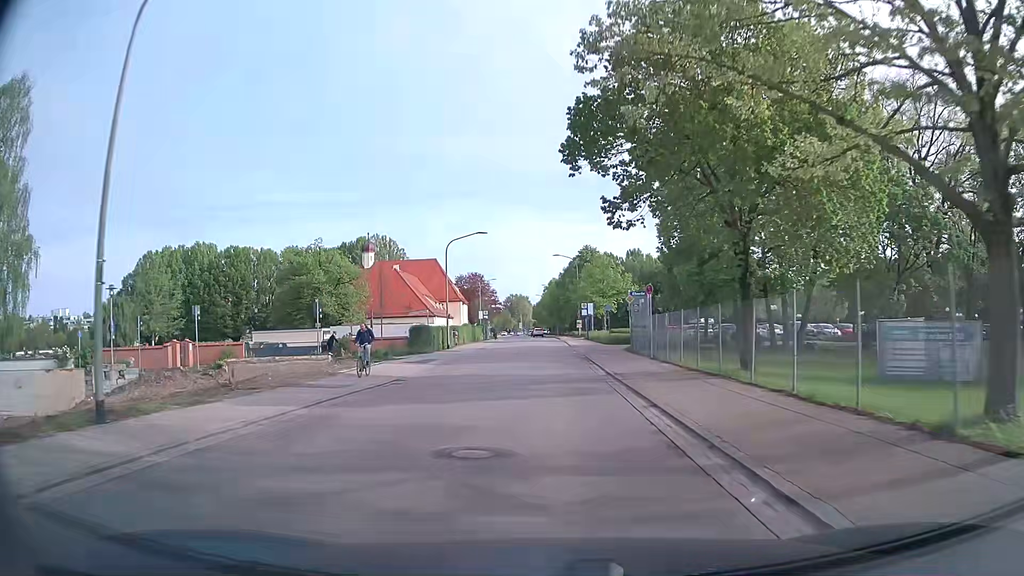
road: tertiary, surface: asphalt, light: Day
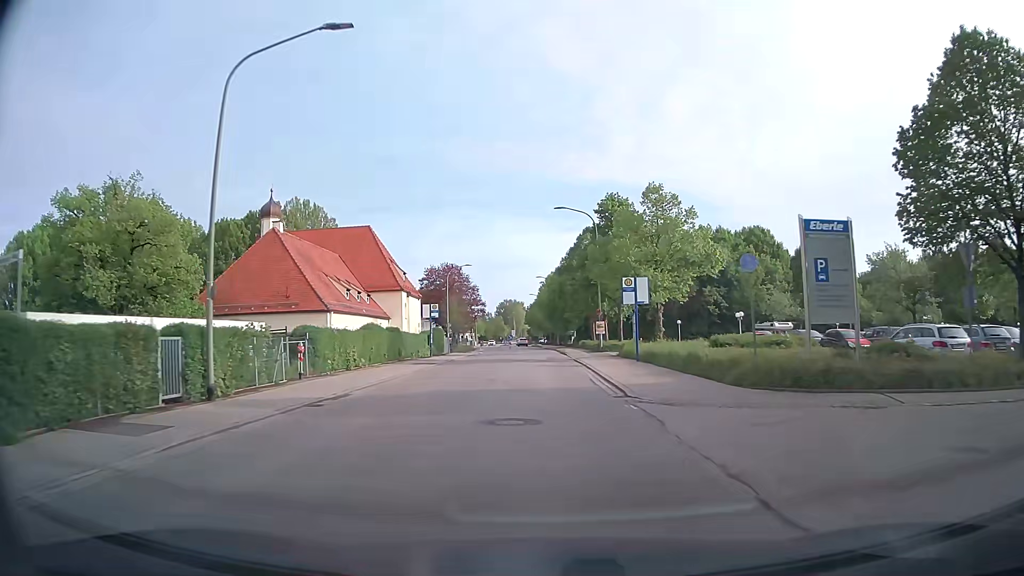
(+0.2, +37.0) m; 0°
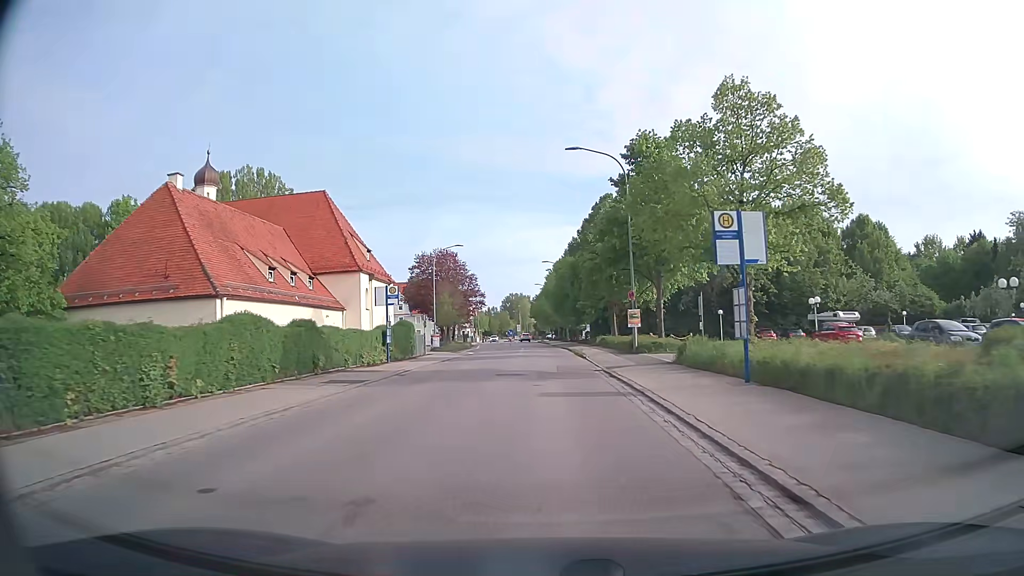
(0.0, +15.0) m; 0°
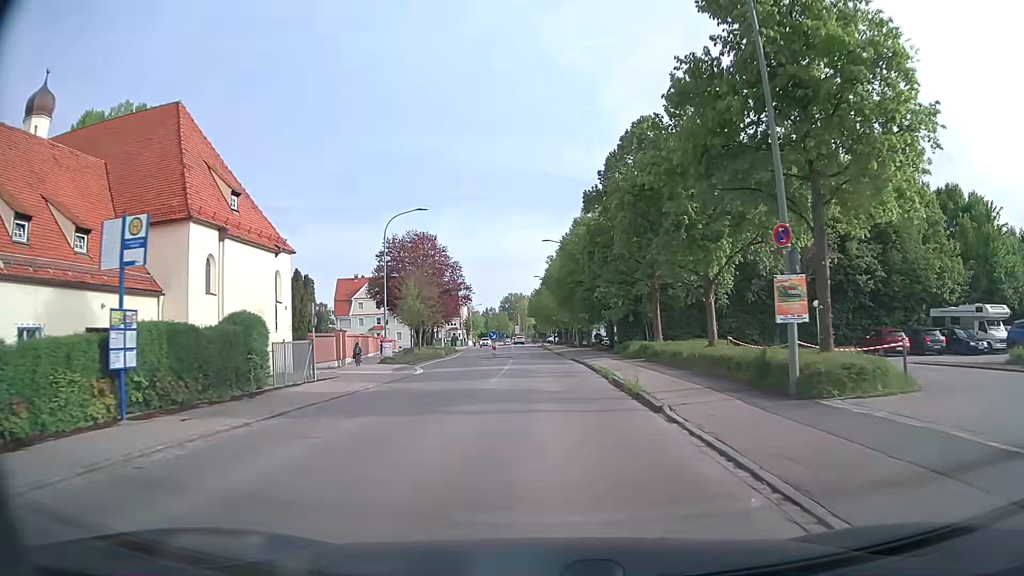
(-0.1, +21.6) m; 0°
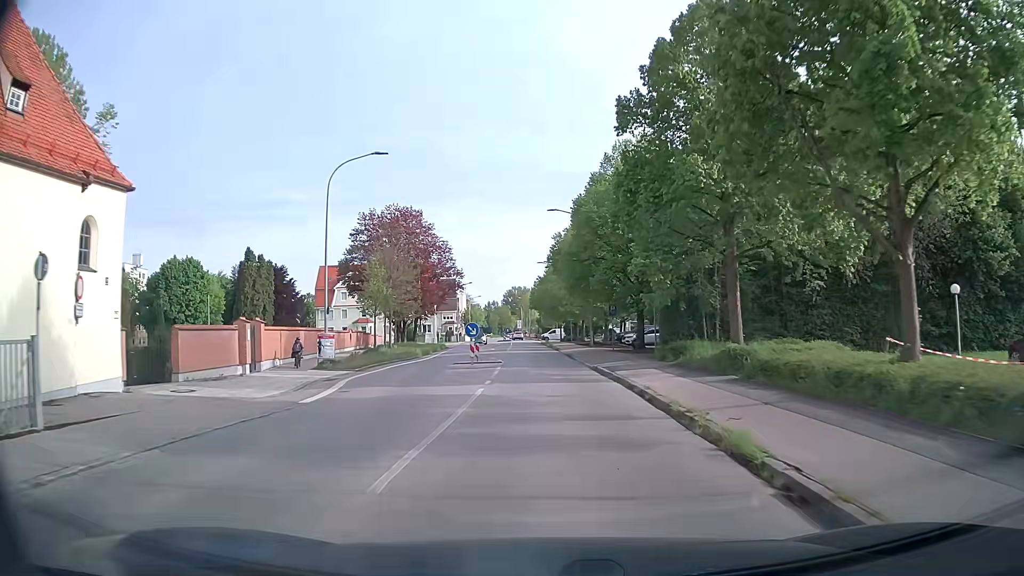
(-0.2, +14.1) m; -1°
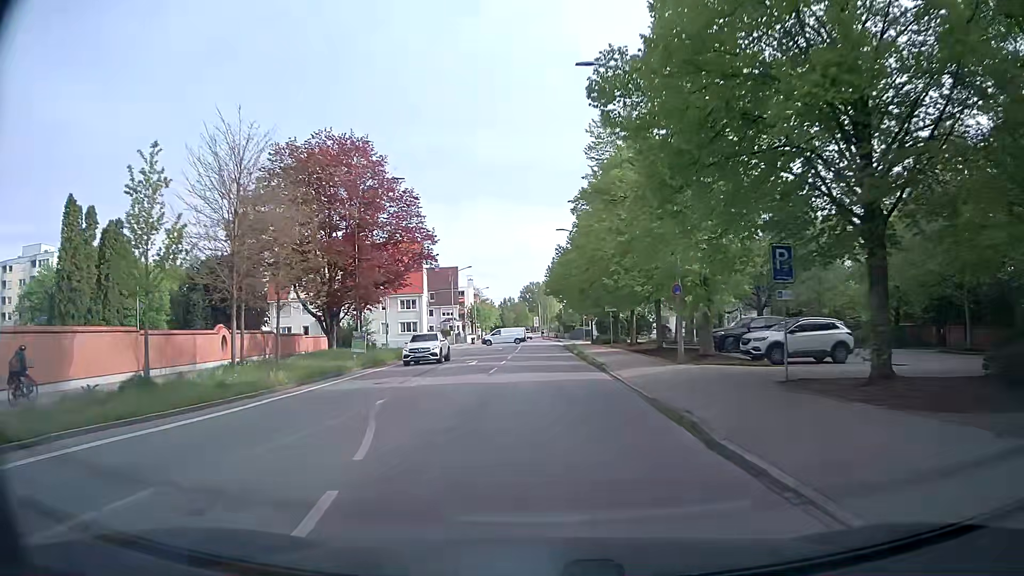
(-0.4, +28.5) m; -1°
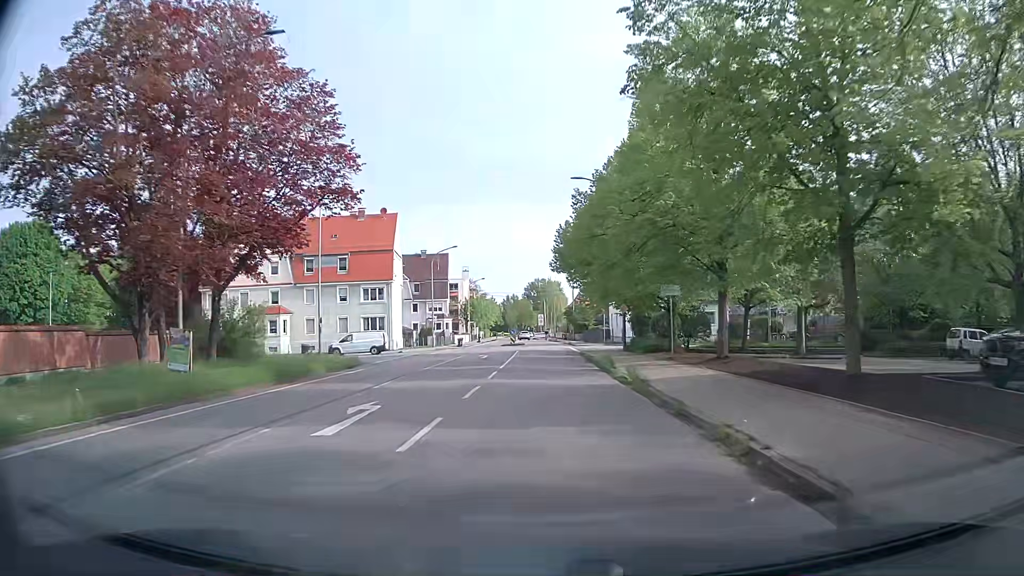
(-0.3, +21.1) m; -1°
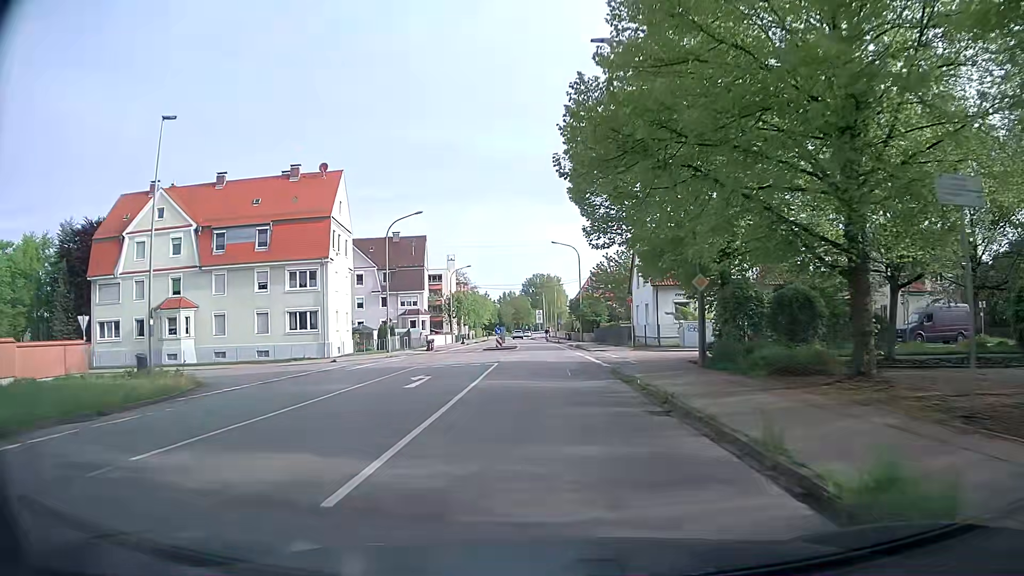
(0.0, +20.3) m; 0°
(0, +10) (0, +20) (0, +30) (0, +40) (0, +50) (0, +60) (-1, +70) (-1, +80) (-1, +90) (-2, +100) m
